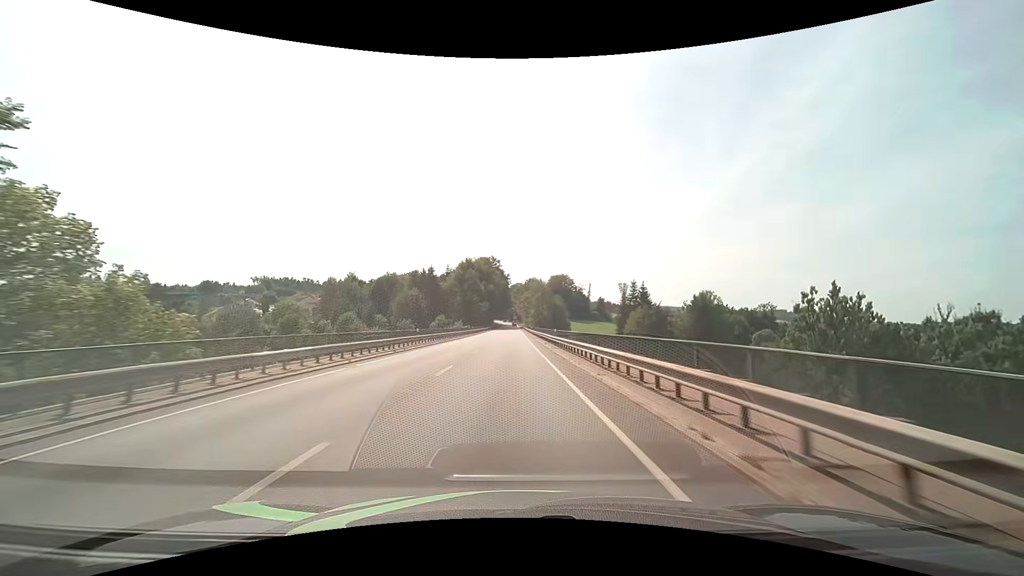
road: primary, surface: asphalt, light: Day
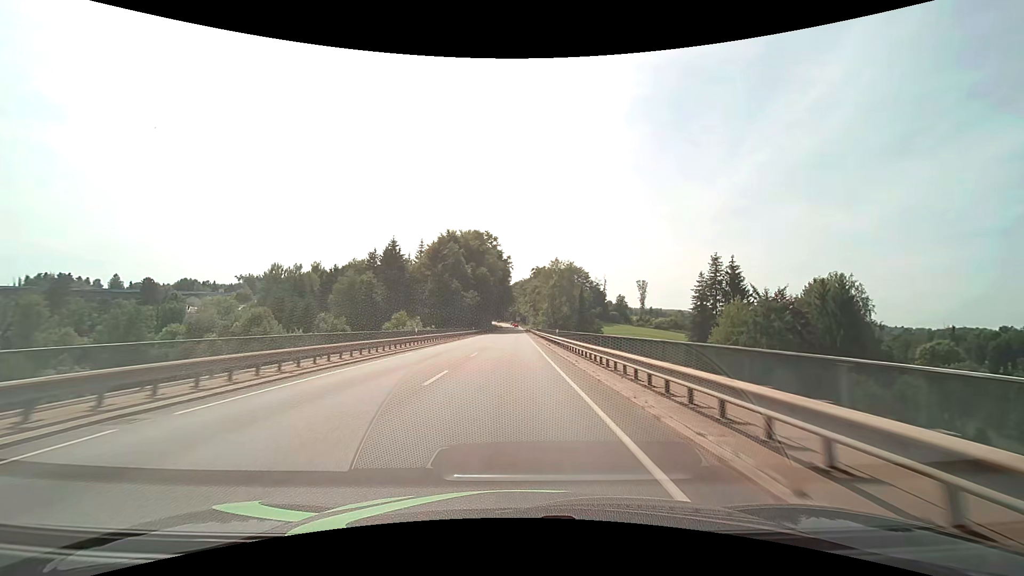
(-0.2, +49.9) m; 0°
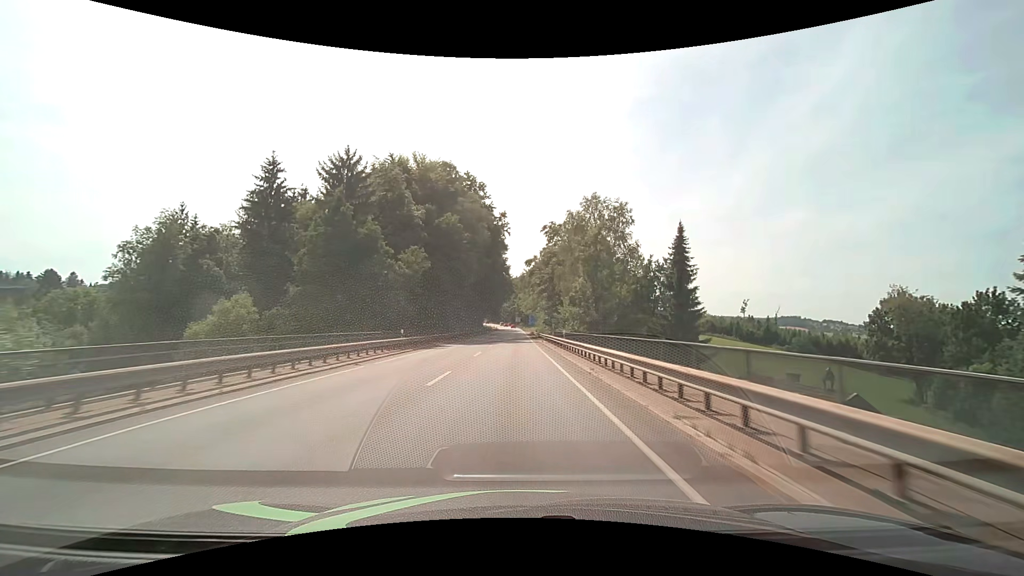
(0.0, +49.9) m; 0°
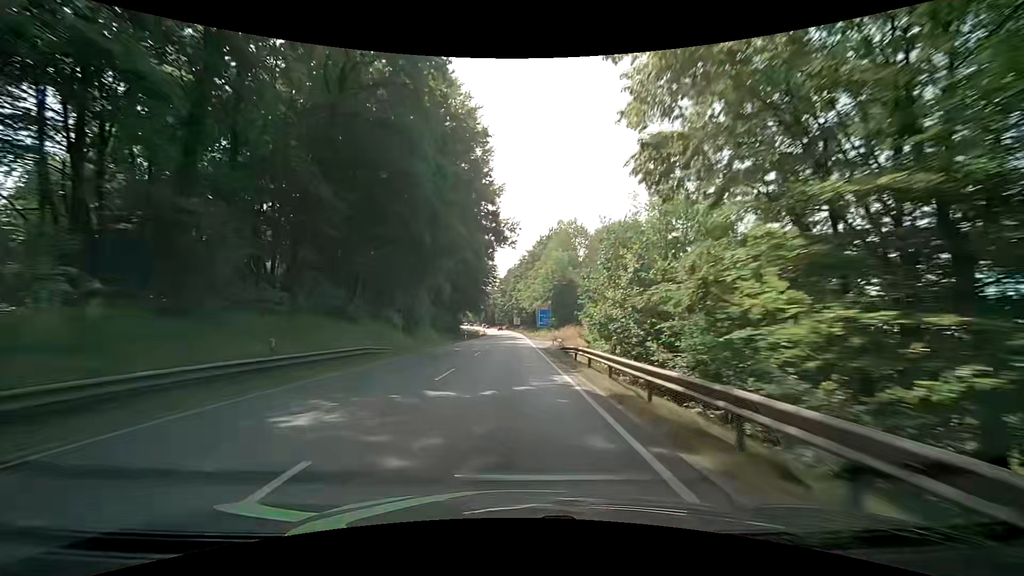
(+0.3, +62.3) m; -1°
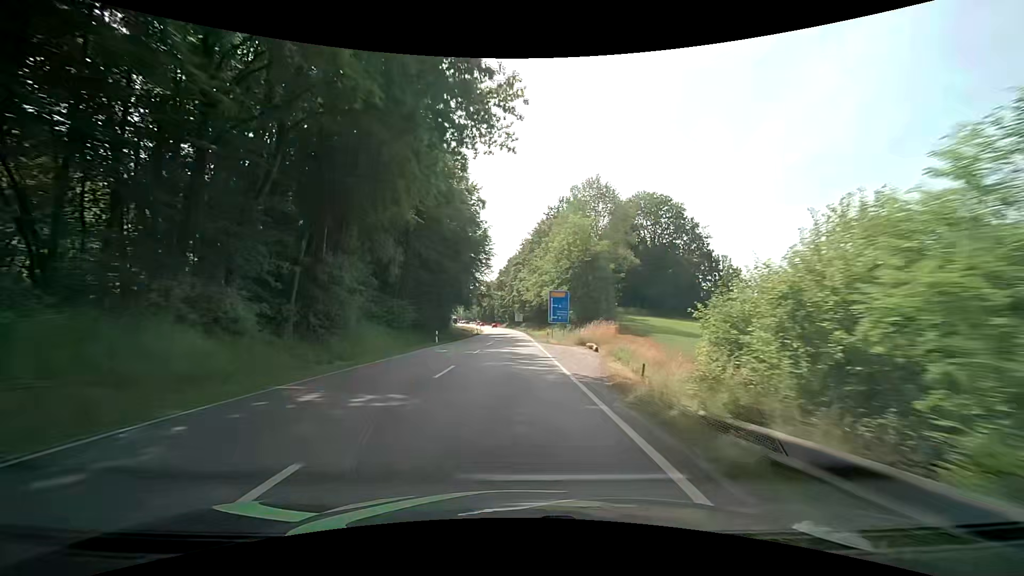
(+0.4, +24.0) m; +1°
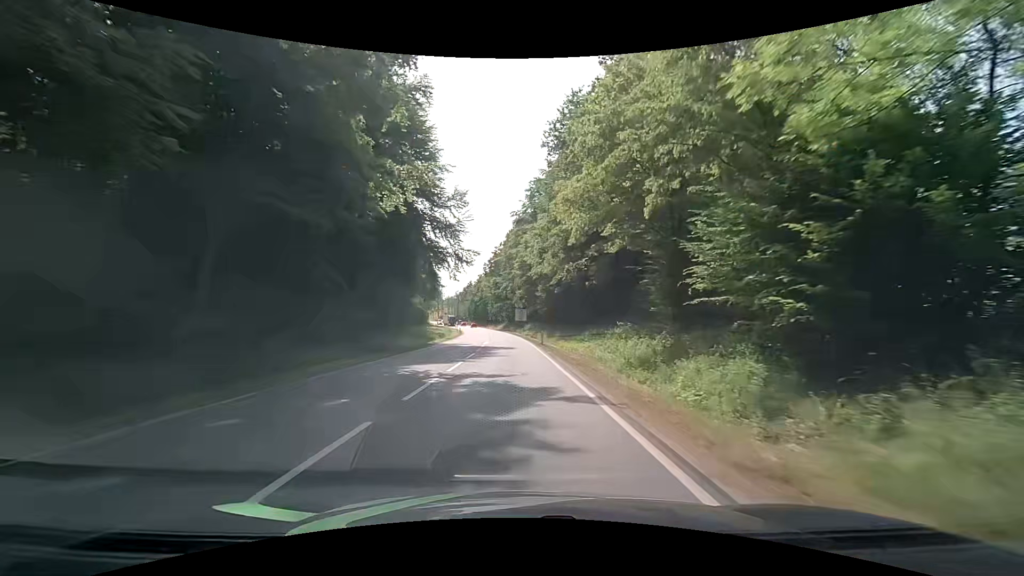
(-0.4, +51.6) m; -1°
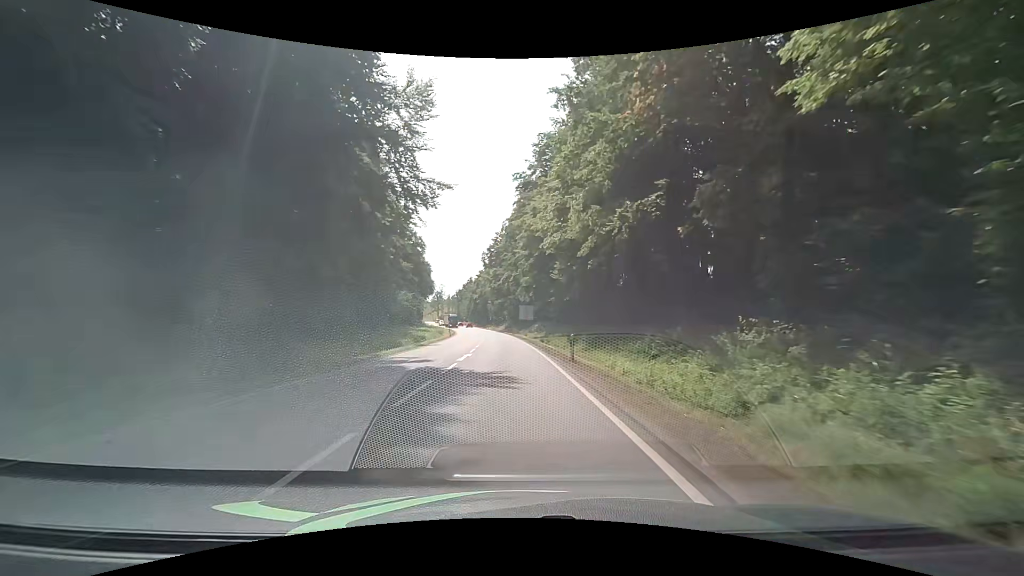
(0.0, +18.6) m; 0°
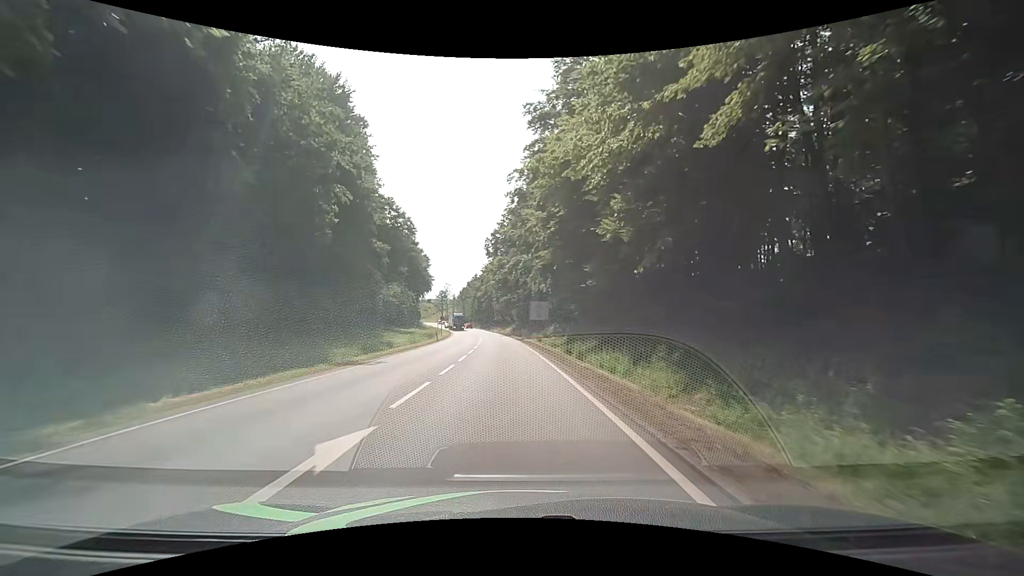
(-0.2, +17.8) m; -1°
(0, +10) (0, +20) (0, +30) (-1, +40) (-1, +50) (-2, +60) (-3, +70) (-4, +80) (-5, +90) (-6, +100) m
